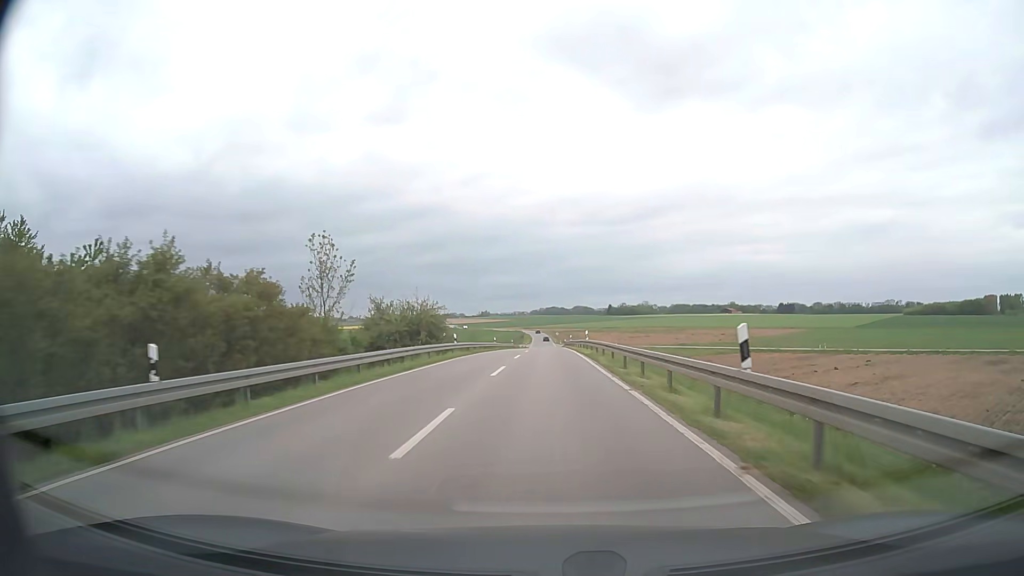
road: secondary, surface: asphalt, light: Day
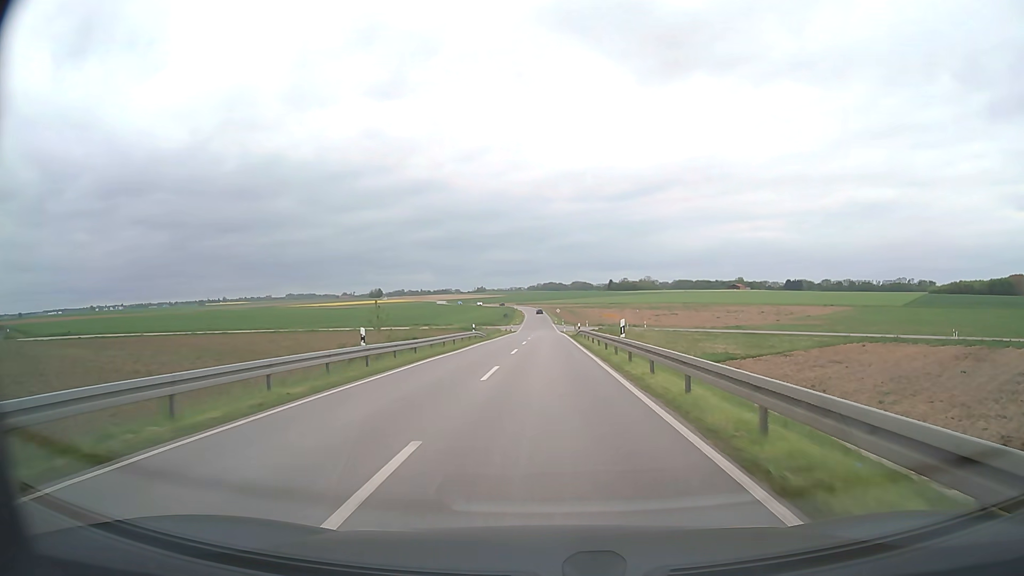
(-0.2, +51.4) m; 0°
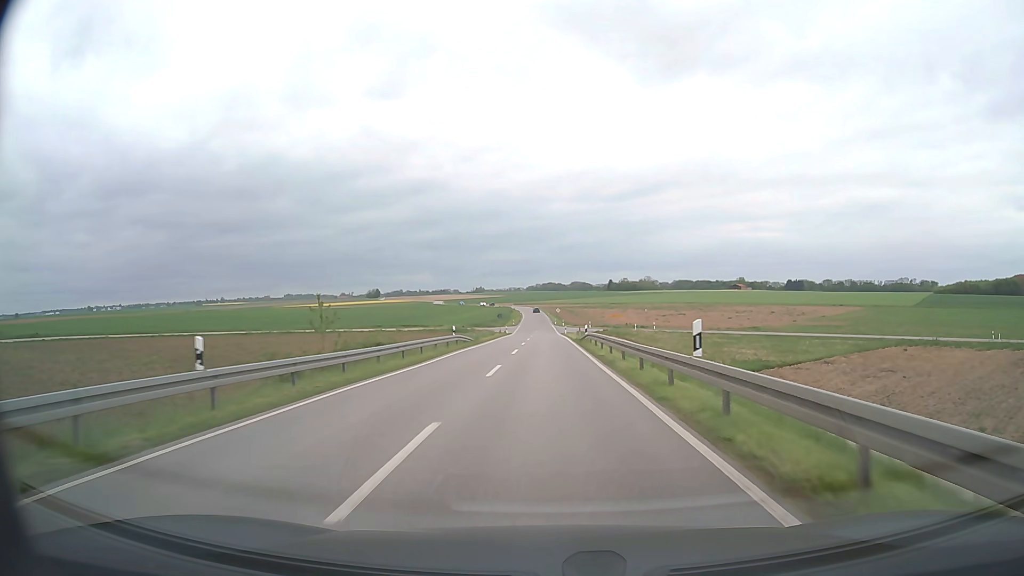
(0.0, +10.6) m; 0°
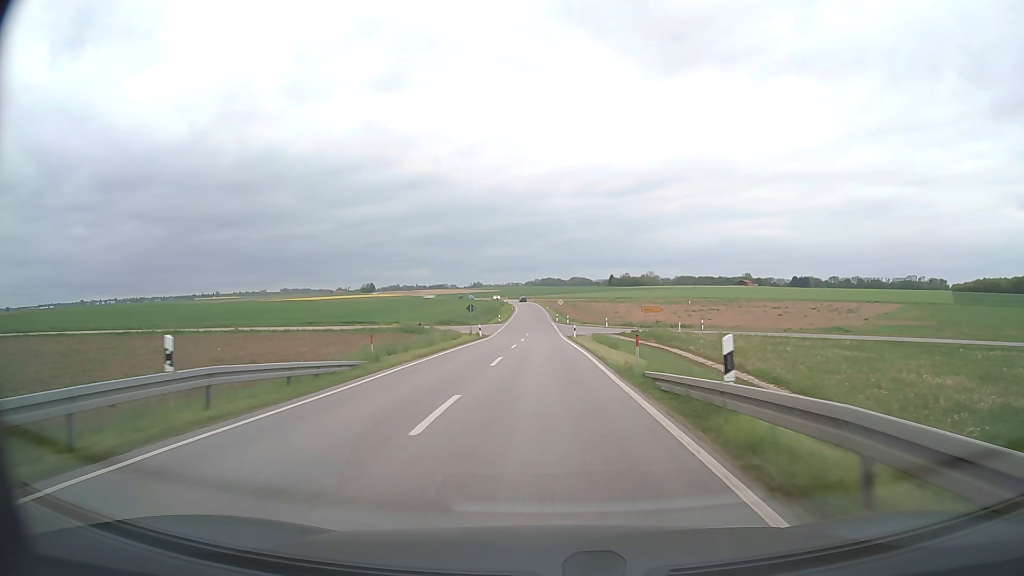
(0.0, +32.4) m; 0°
(0, +10) (0, +20) (0, +30) (0, +40) (0, +50) (0, +60) (0, +70) (-1, +80) (-1, +90) (-1, +100) m
